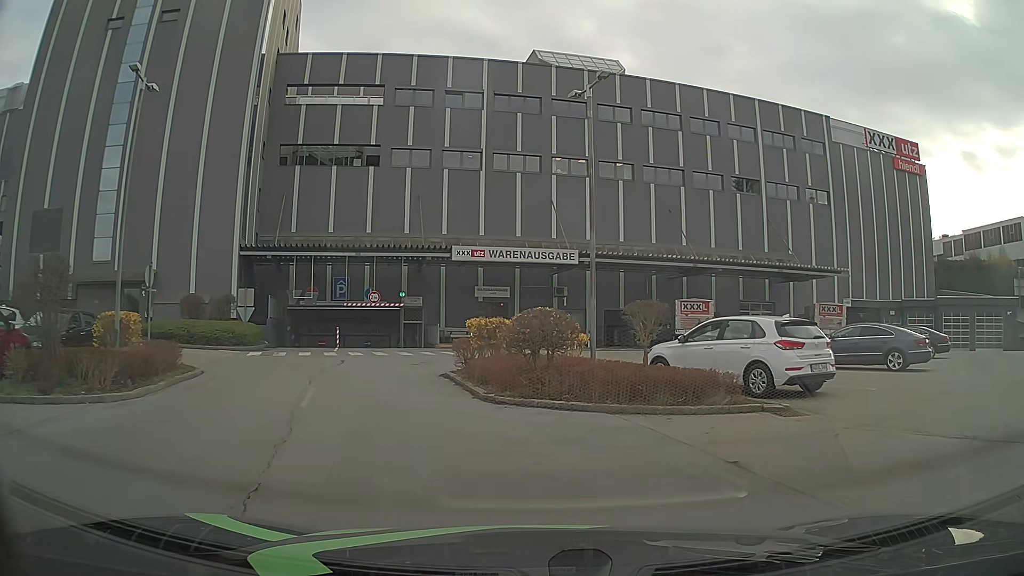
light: Day
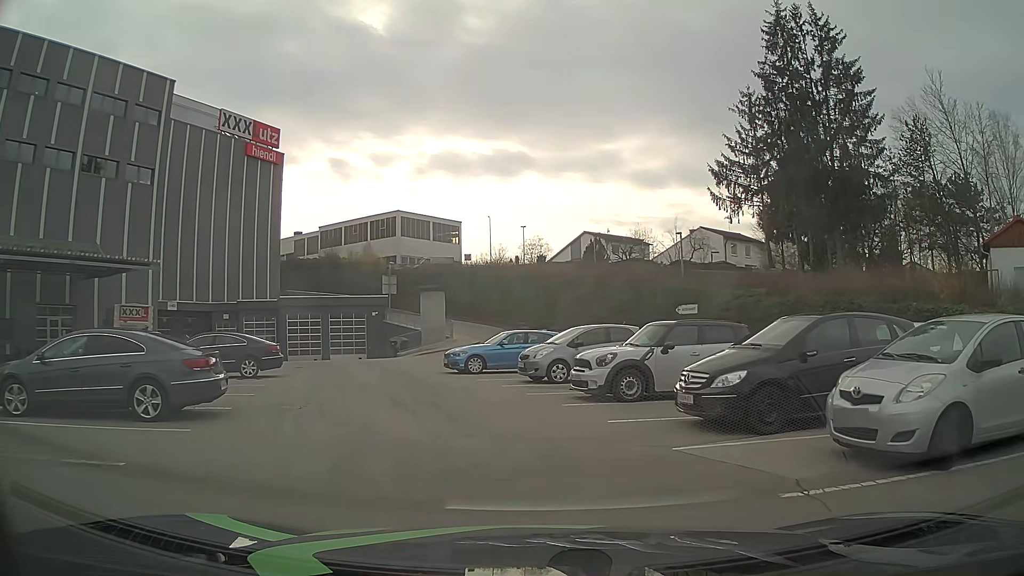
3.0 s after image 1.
(+5.1, +8.6) m; +57°
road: service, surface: asphalt
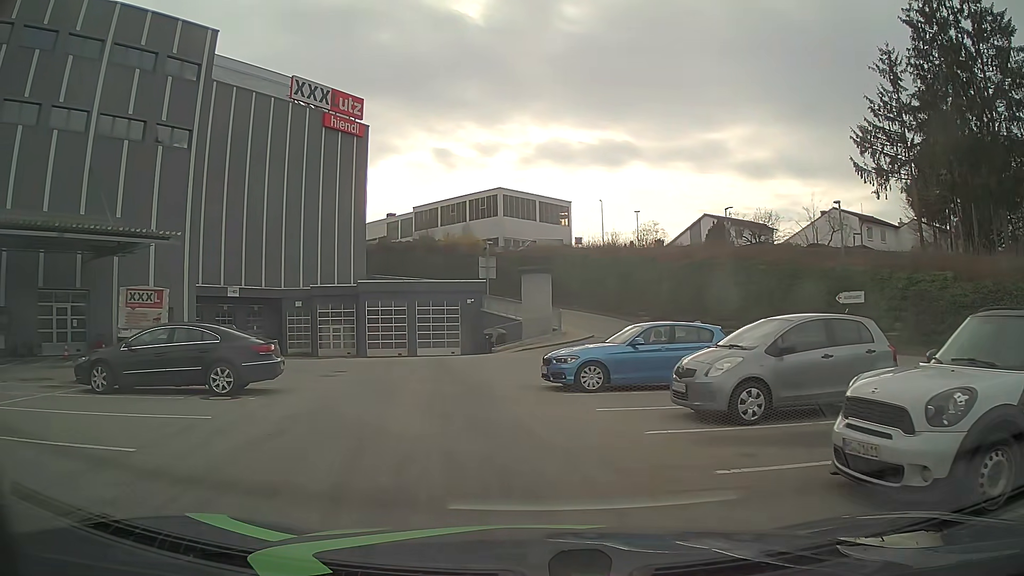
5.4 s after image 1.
(-0.6, +8.1) m; -9°
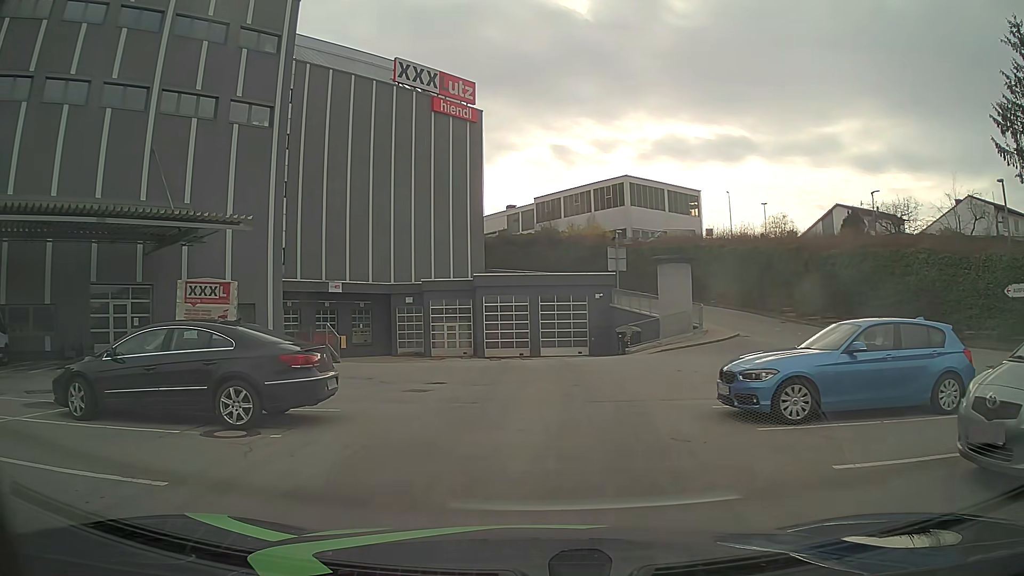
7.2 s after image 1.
(-0.4, +4.5) m; -11°
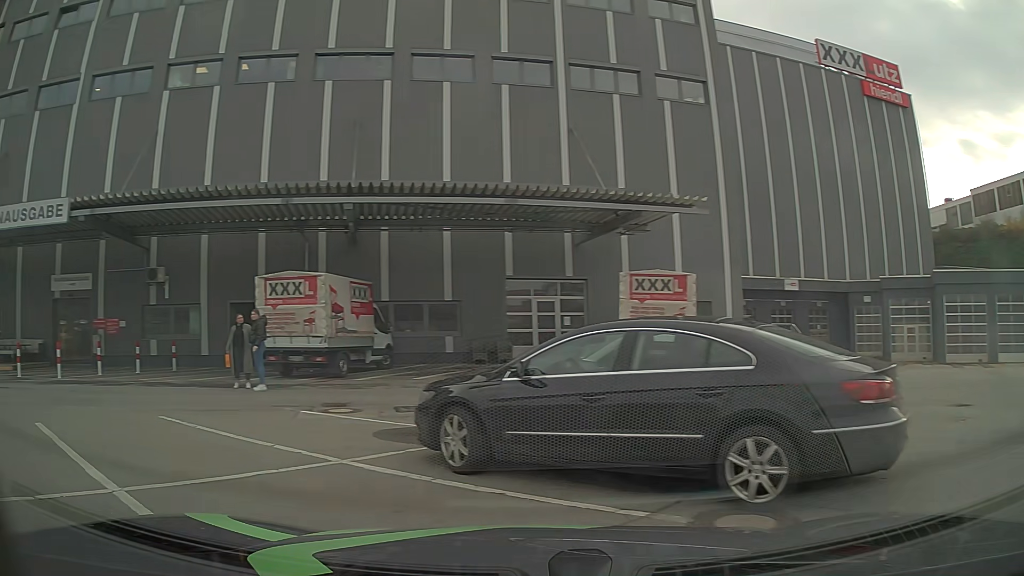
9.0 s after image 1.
(-1.2, +3.9) m; -38°
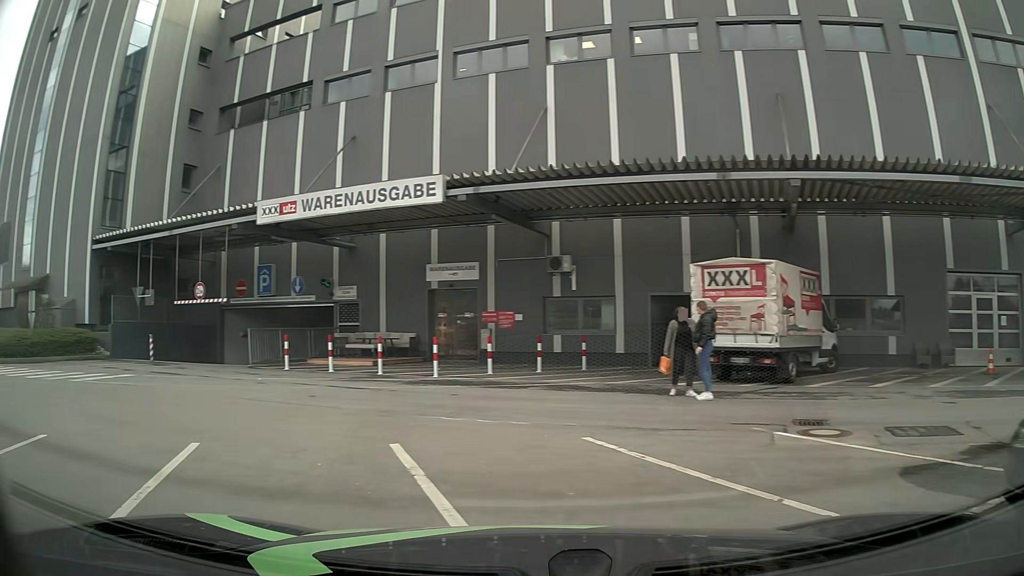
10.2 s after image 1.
(-0.9, +2.7) m; -35°
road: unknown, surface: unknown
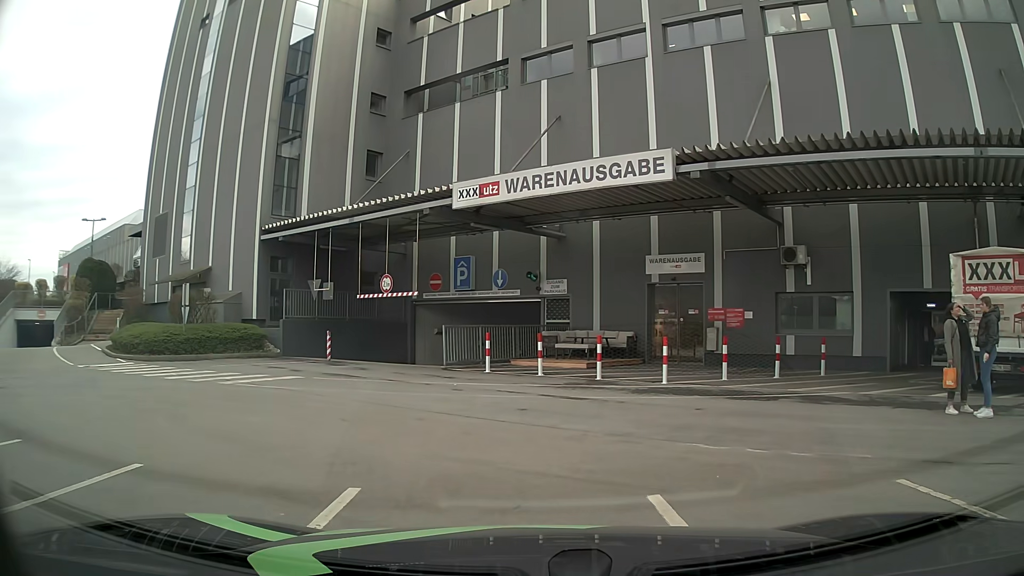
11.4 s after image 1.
(-0.4, +2.5) m; -14°
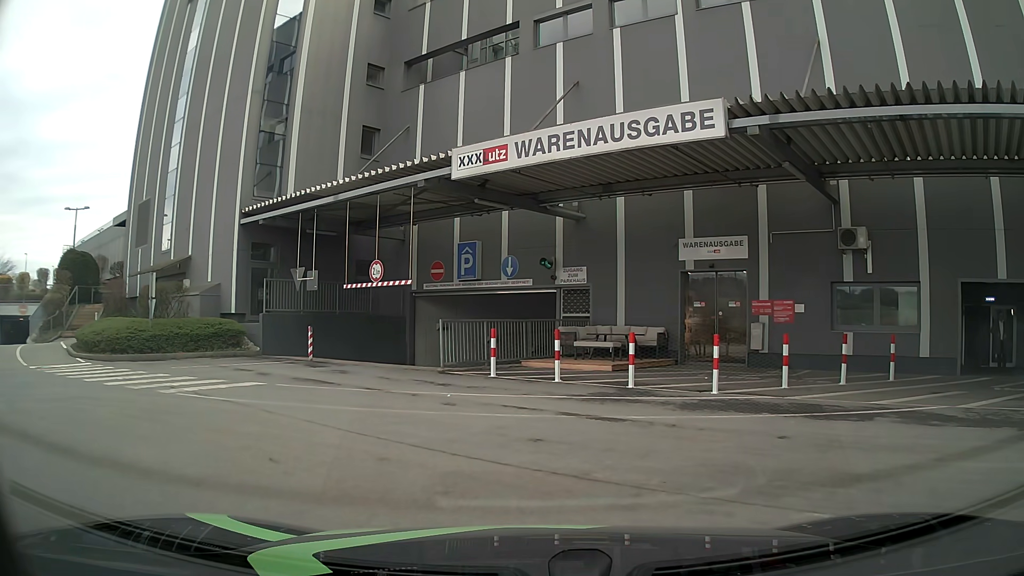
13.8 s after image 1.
(-0.1, +3.0) m; -2°
